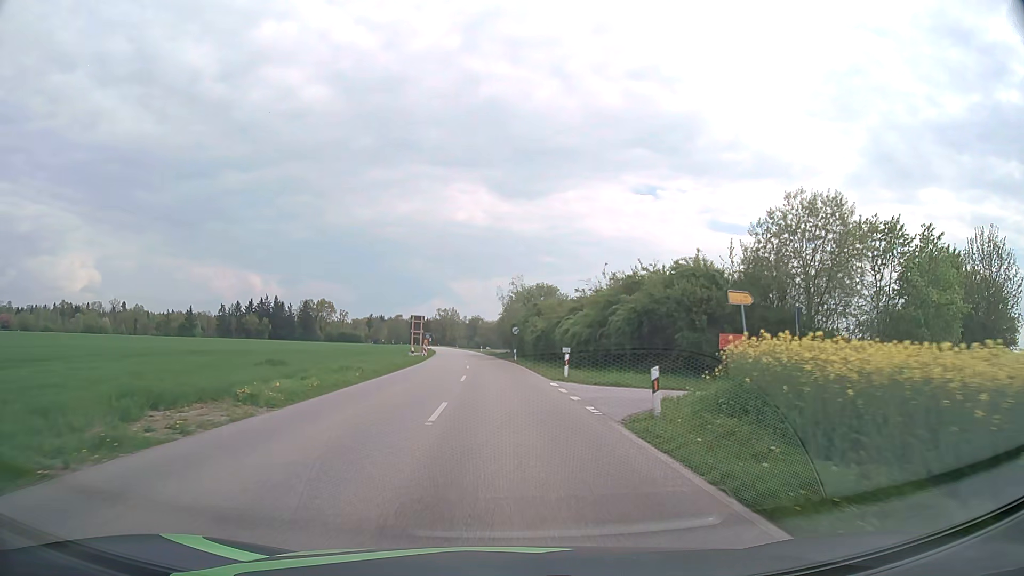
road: secondary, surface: asphalt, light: Day
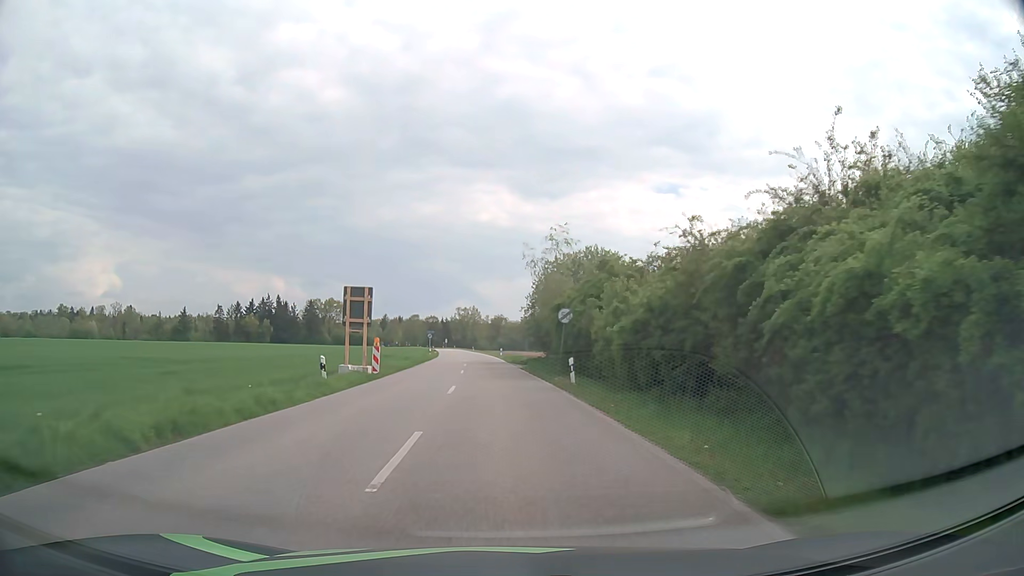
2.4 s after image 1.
(-0.5, +30.4) m; -2°
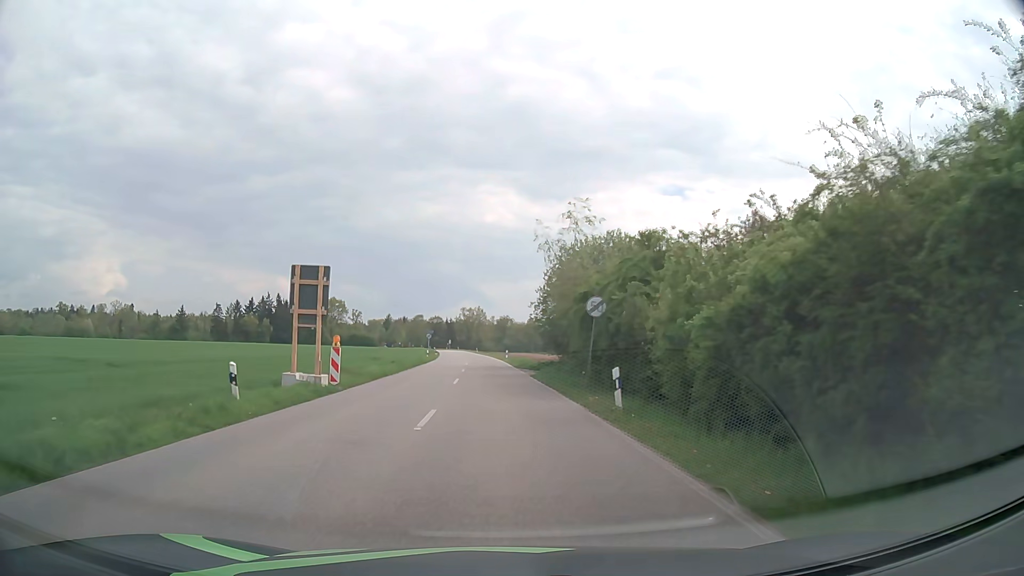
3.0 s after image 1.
(0.0, +7.7) m; 0°
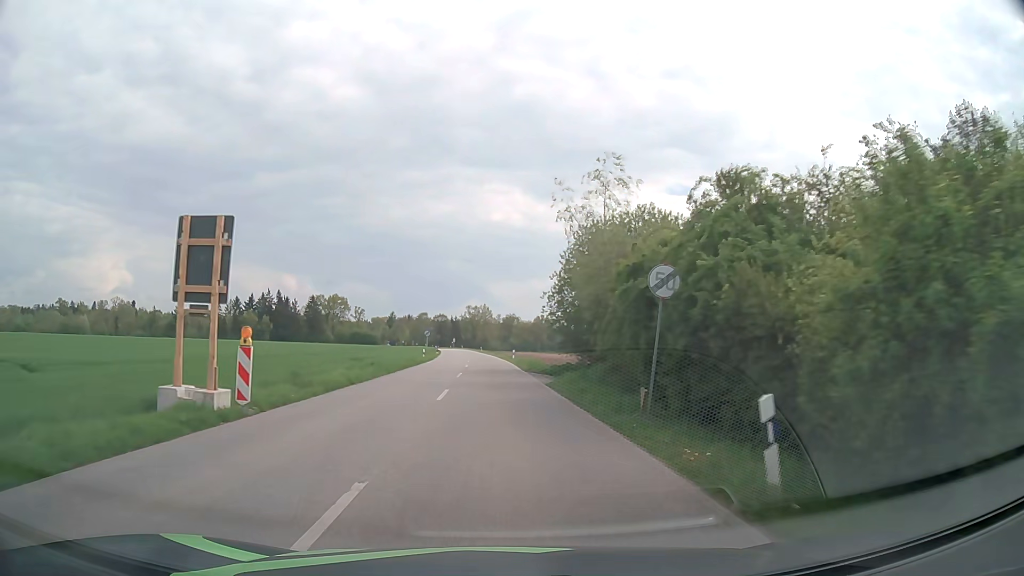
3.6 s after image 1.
(0.0, +7.9) m; 0°
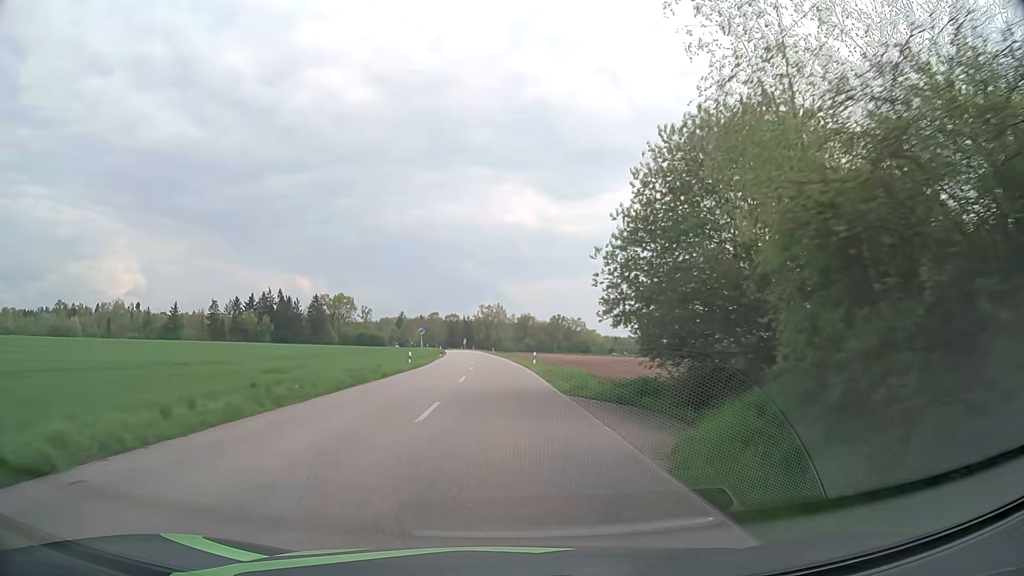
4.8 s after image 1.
(-0.1, +16.7) m; -1°
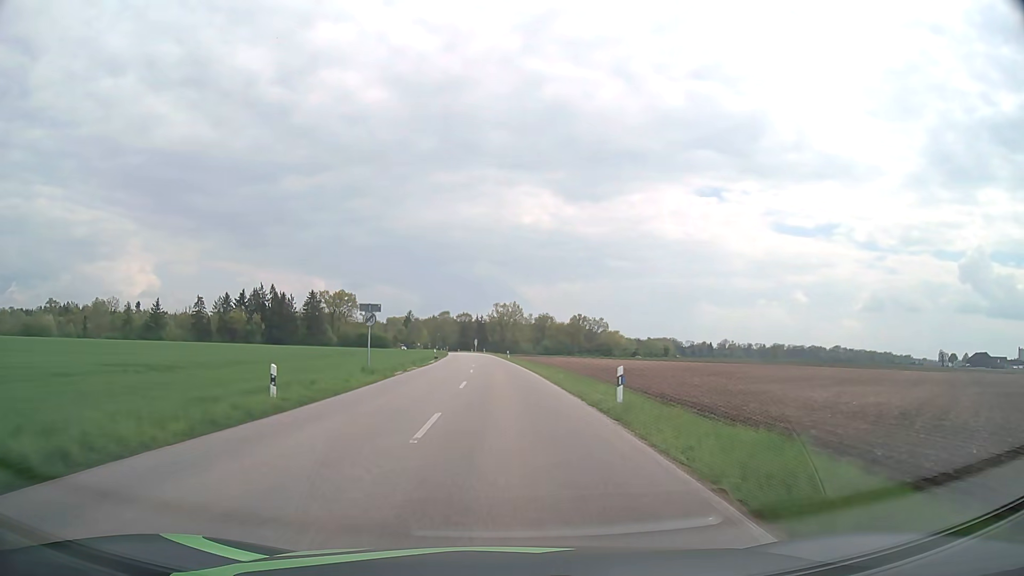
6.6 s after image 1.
(-0.4, +27.8) m; -1°
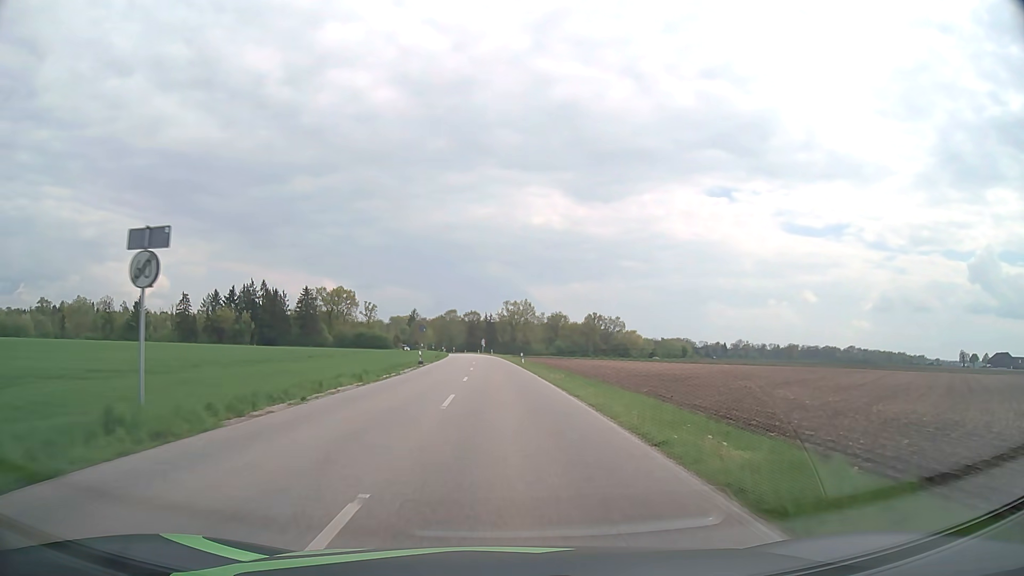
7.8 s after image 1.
(-0.2, +20.2) m; -1°
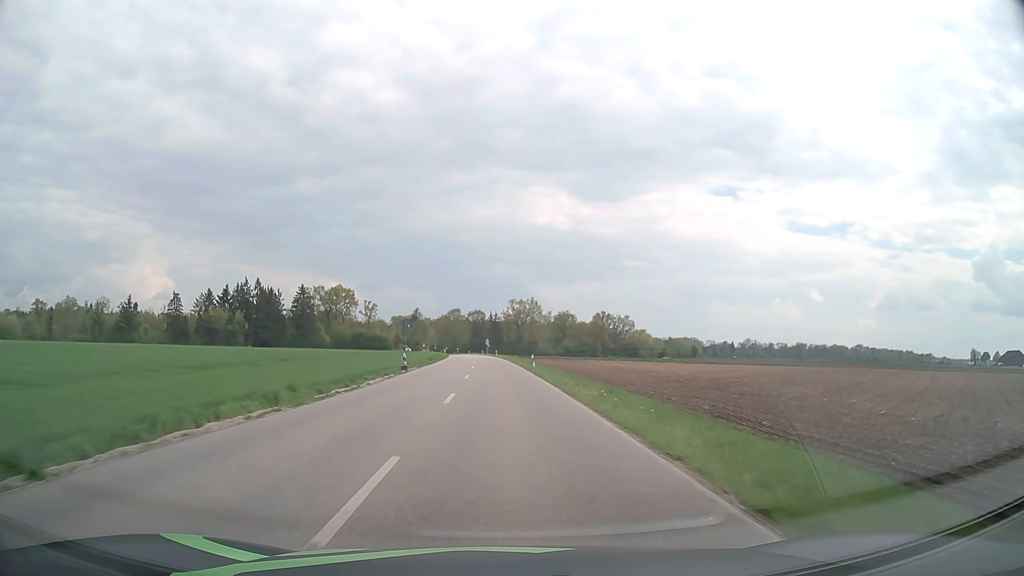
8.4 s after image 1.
(0.0, +10.6) m; -1°
(0, +10) (0, +20) (0, +30) (-1, +40) (-1, +50) (-1, +60) (-2, +70) (-2, +80) (-3, +90) (-4, +100) m
